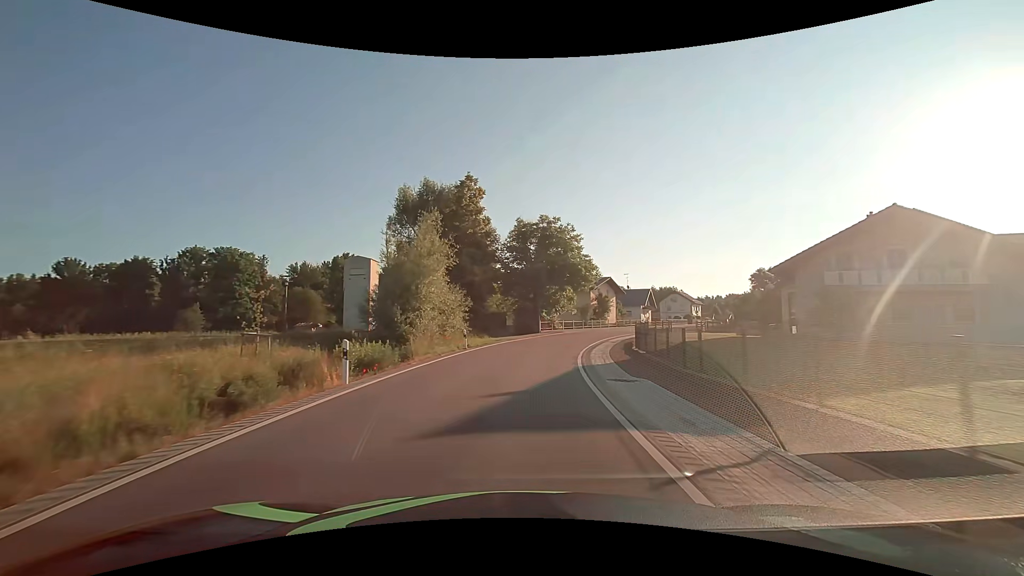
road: secondary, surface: asphalt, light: Day
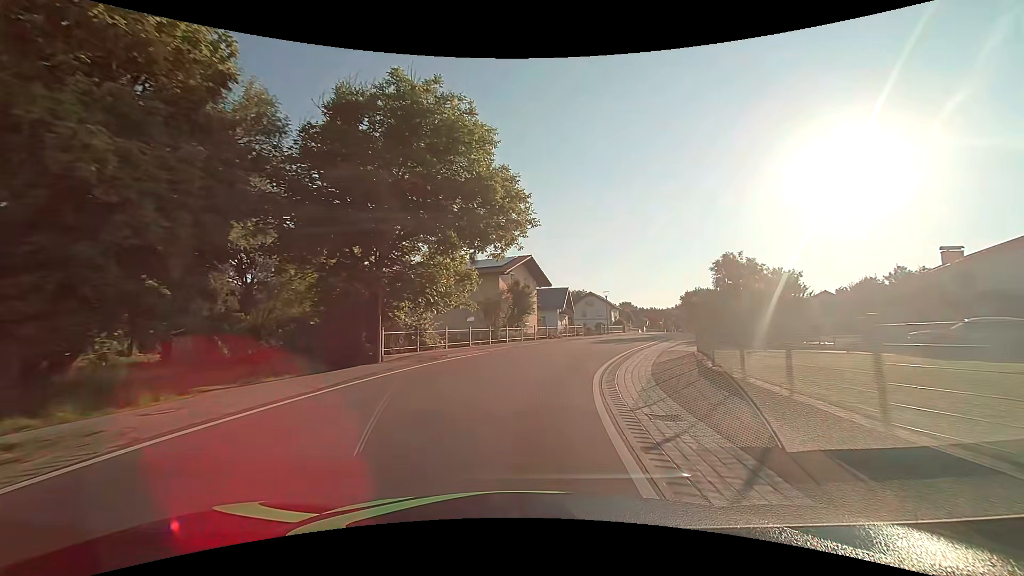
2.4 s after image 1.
(+2.9, +30.1) m; +13°
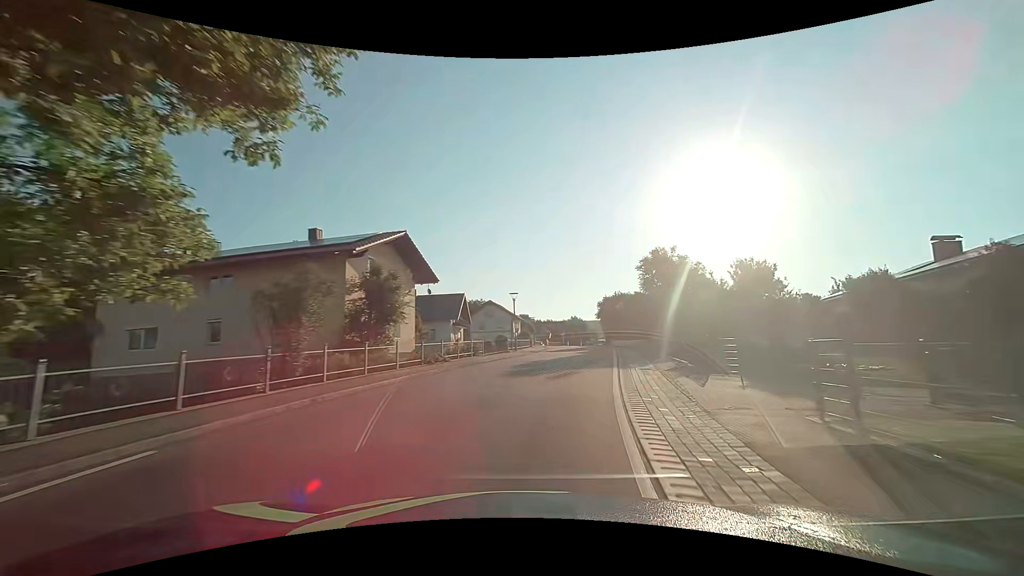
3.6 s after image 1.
(+1.4, +14.8) m; +12°
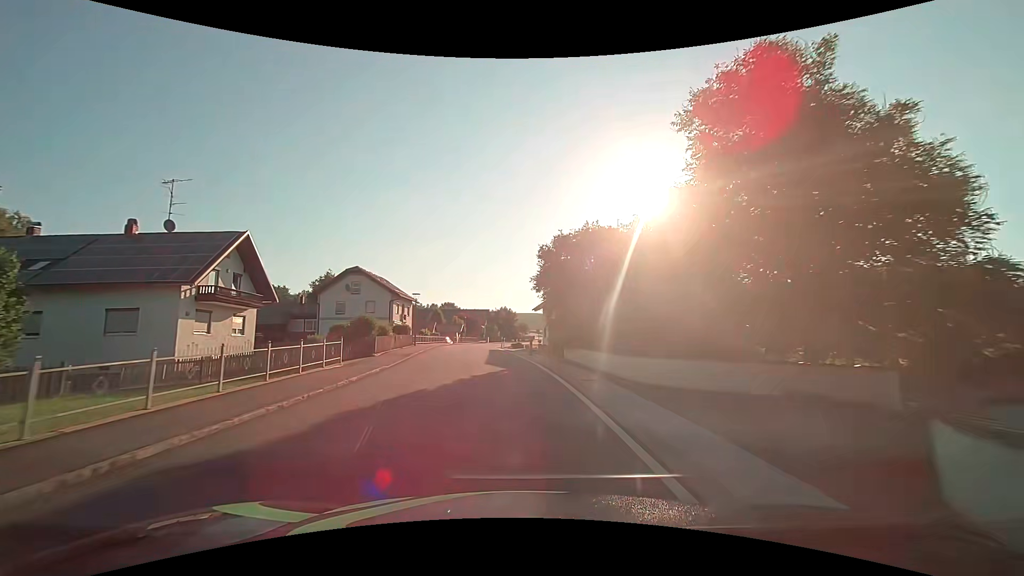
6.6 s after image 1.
(+5.1, +36.7) m; +8°
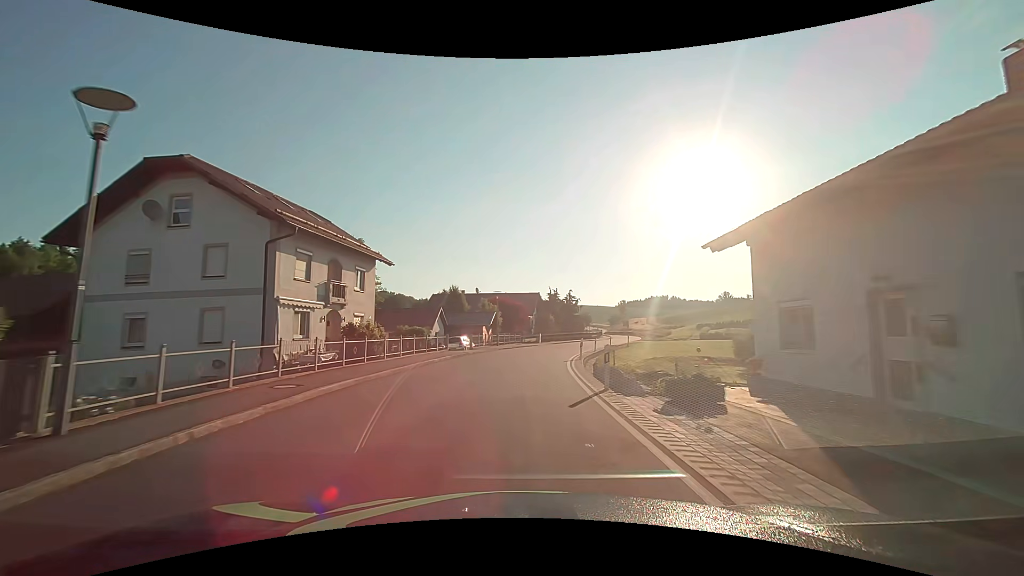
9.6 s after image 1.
(-2.4, +38.0) m; -5°
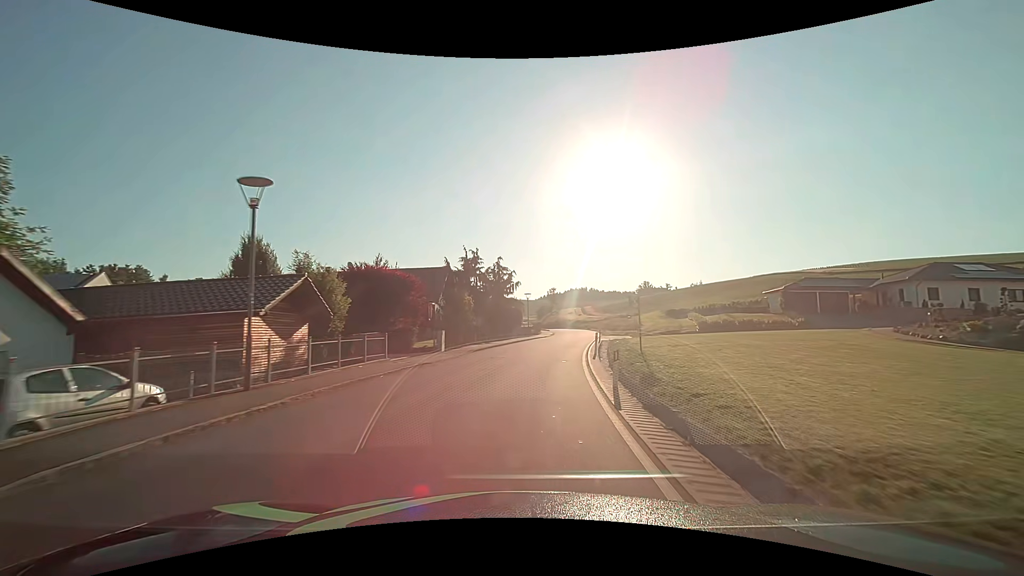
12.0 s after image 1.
(+1.9, +30.7) m; +9°
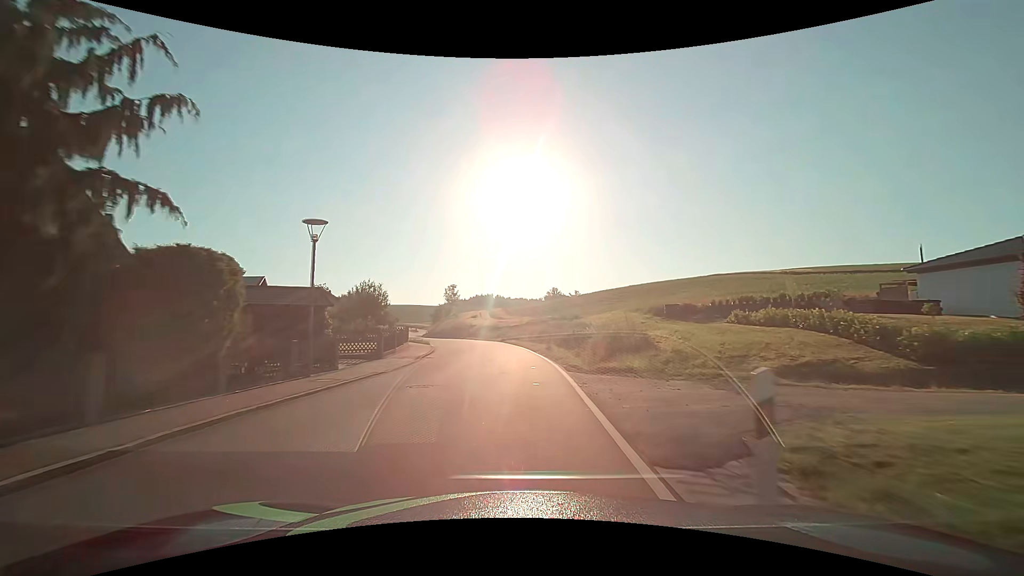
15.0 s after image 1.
(+3.8, +38.0) m; +11°
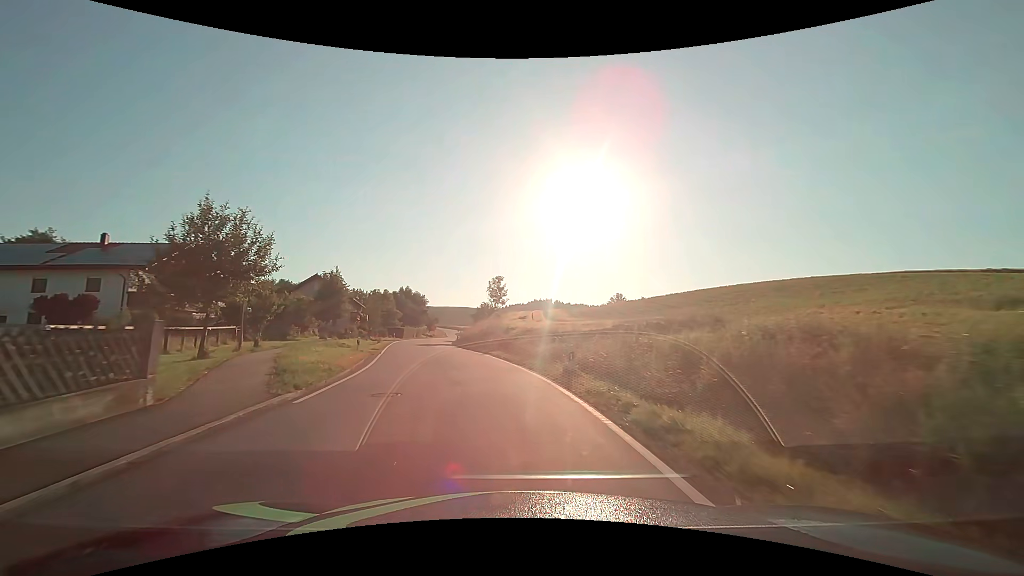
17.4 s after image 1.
(-1.0, +30.3) m; -7°
(0, +10) (-2, +20) (-3, +30) (-5, +40) (-7, +49) (-9, +59) (-10, +69) (-11, +79) (-12, +89) (-13, +99) m
